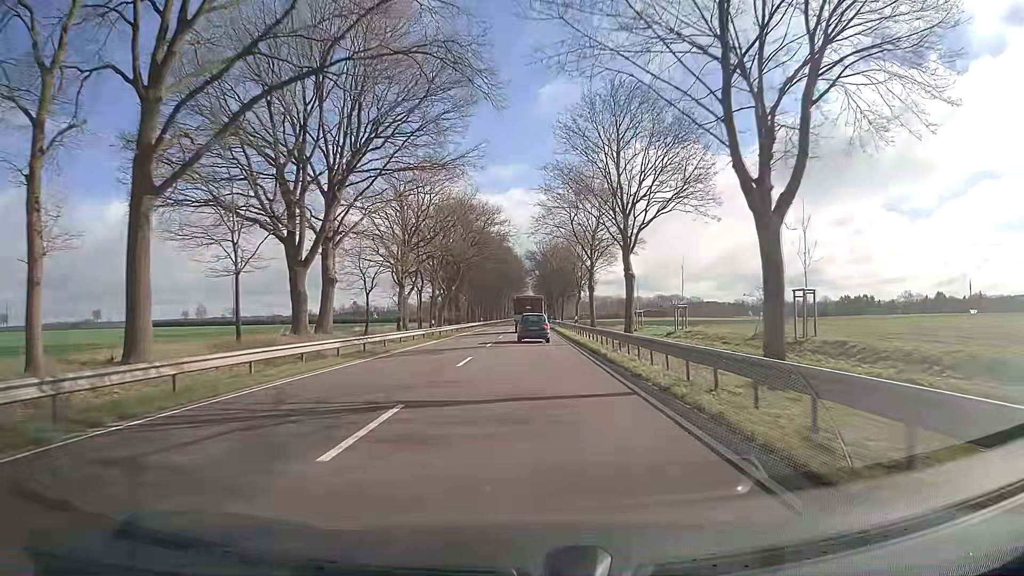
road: primary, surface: asphalt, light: Day
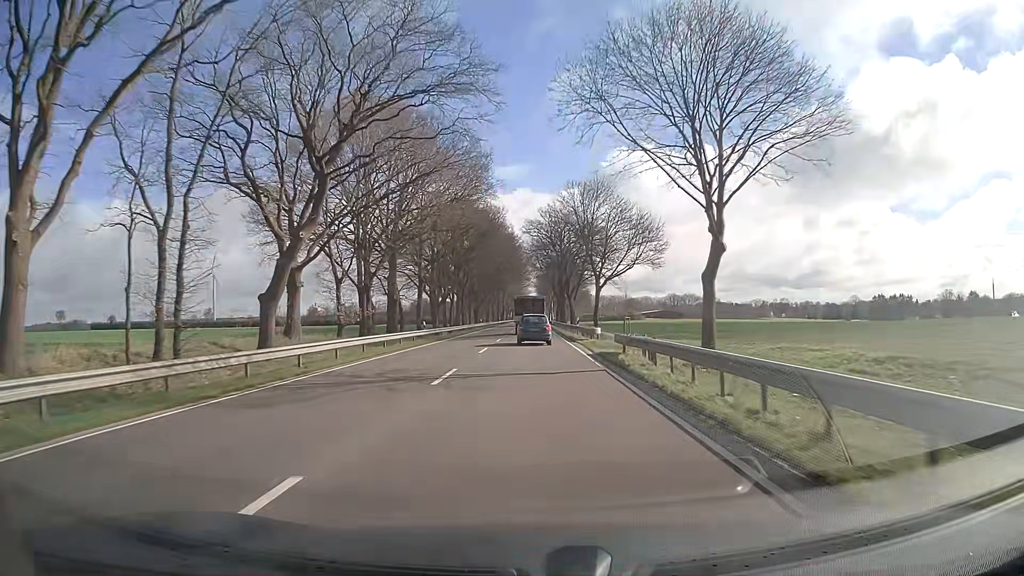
(+0.1, +52.6) m; 0°
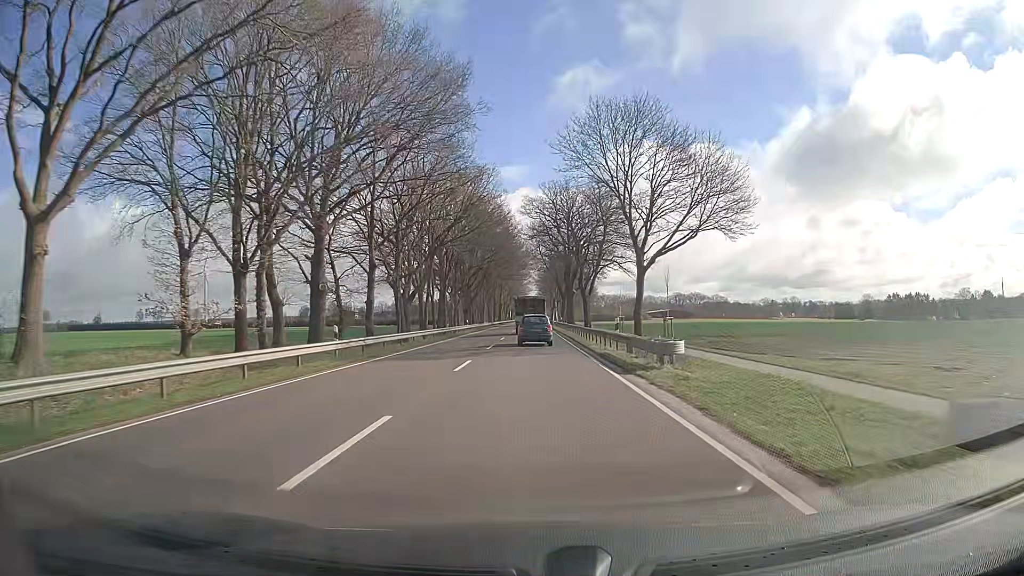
(0.0, +20.4) m; -1°
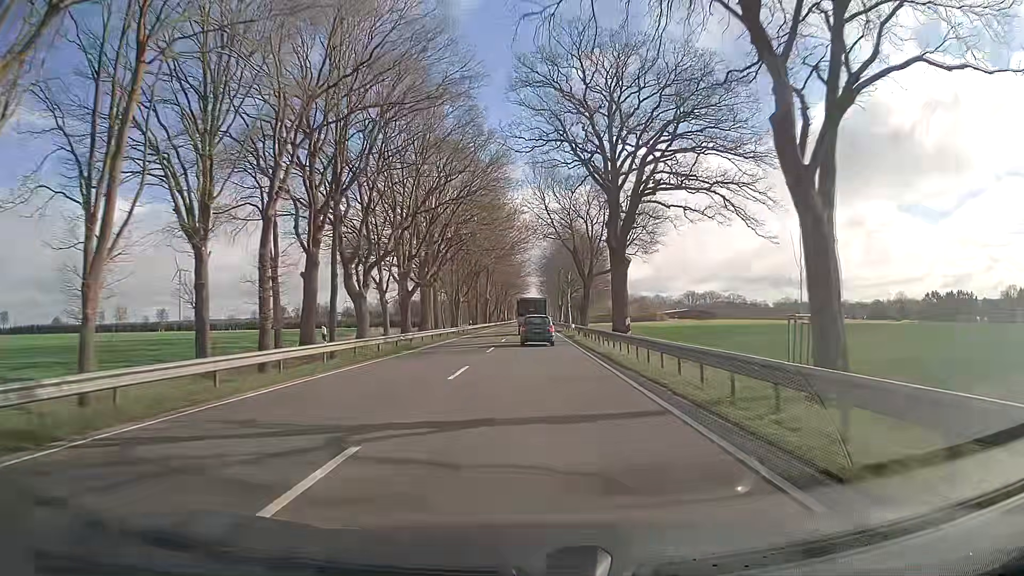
(+0.8, +50.2) m; +1°
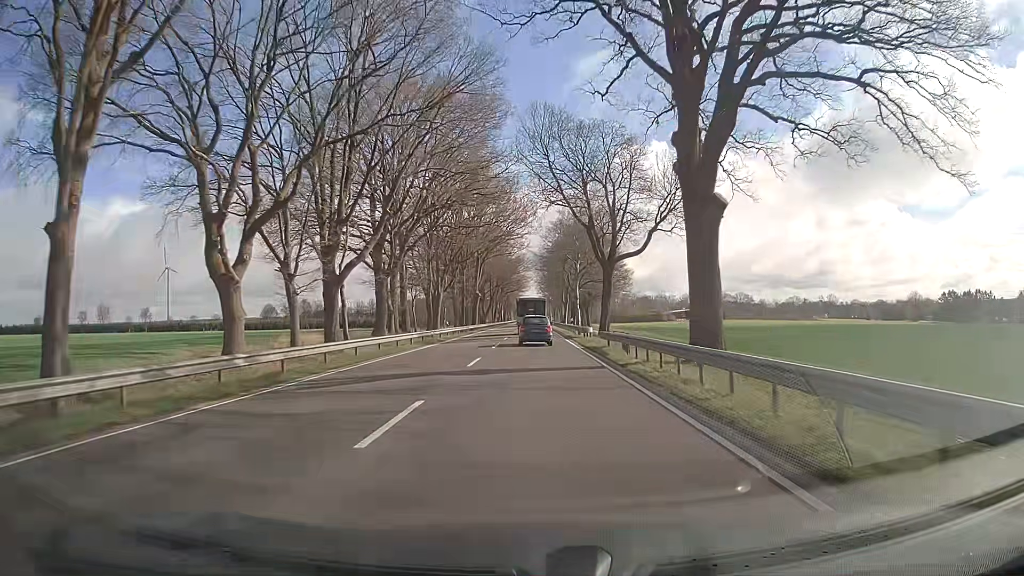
(0.0, +20.0) m; 0°
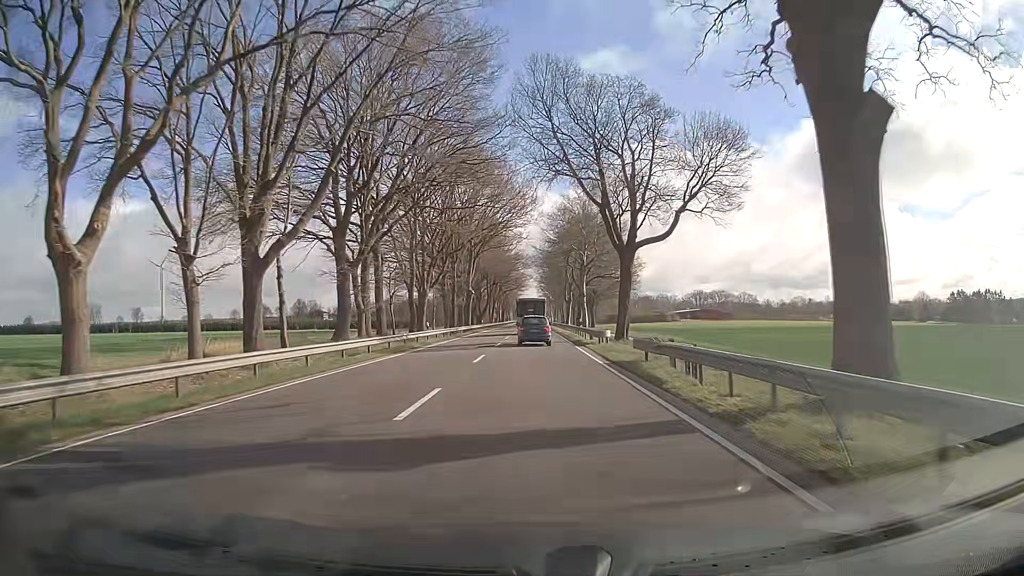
(0.0, +10.1) m; 0°
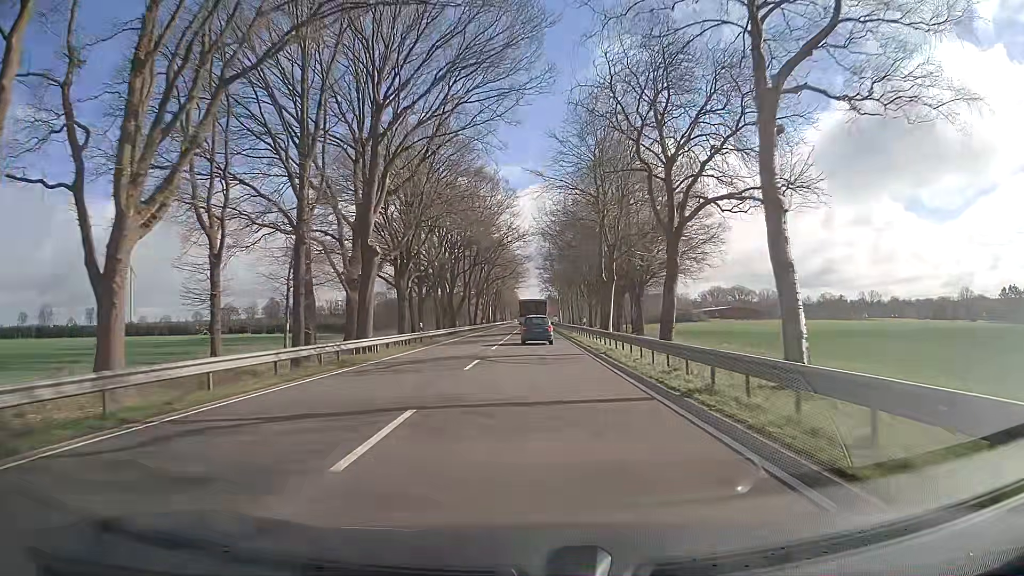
(-0.1, +51.2) m; 0°
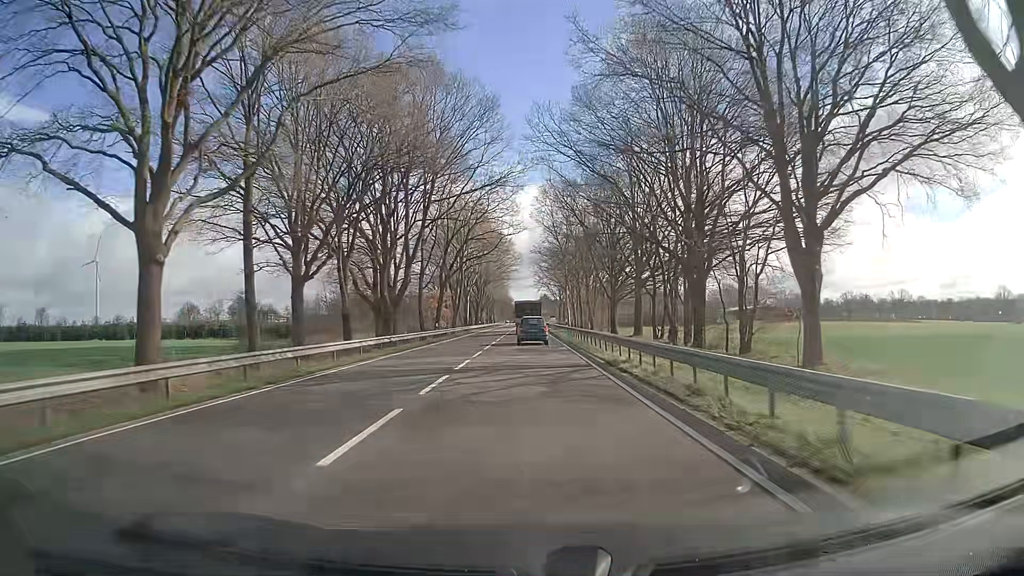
(0.0, +42.2) m; 0°
(0, +10) (0, +20) (0, +30) (0, +40) (0, +50) (0, +60) (0, +70) (0, +80) (0, +90) (0, +100) m
